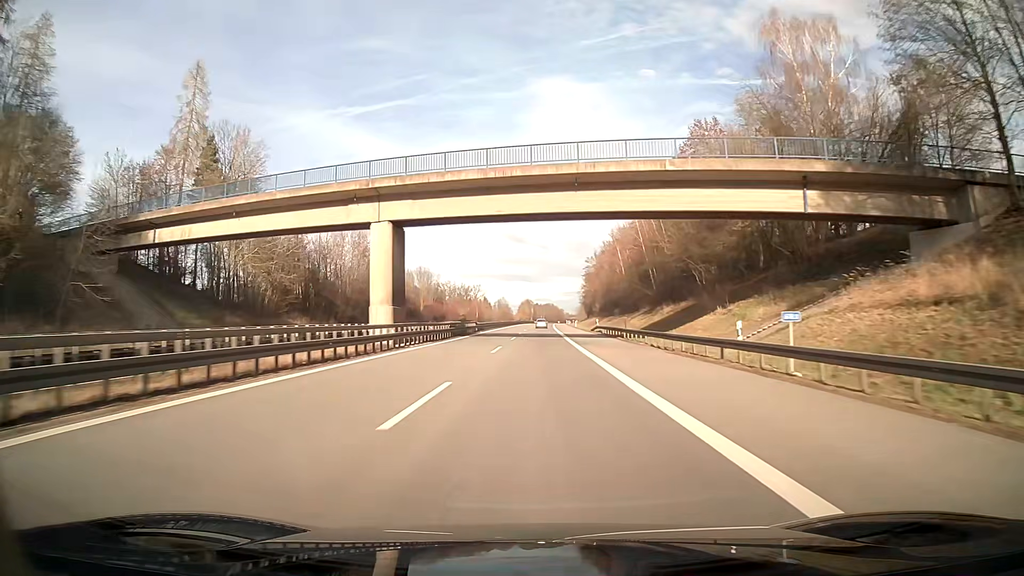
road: motorway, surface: asphalt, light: Day
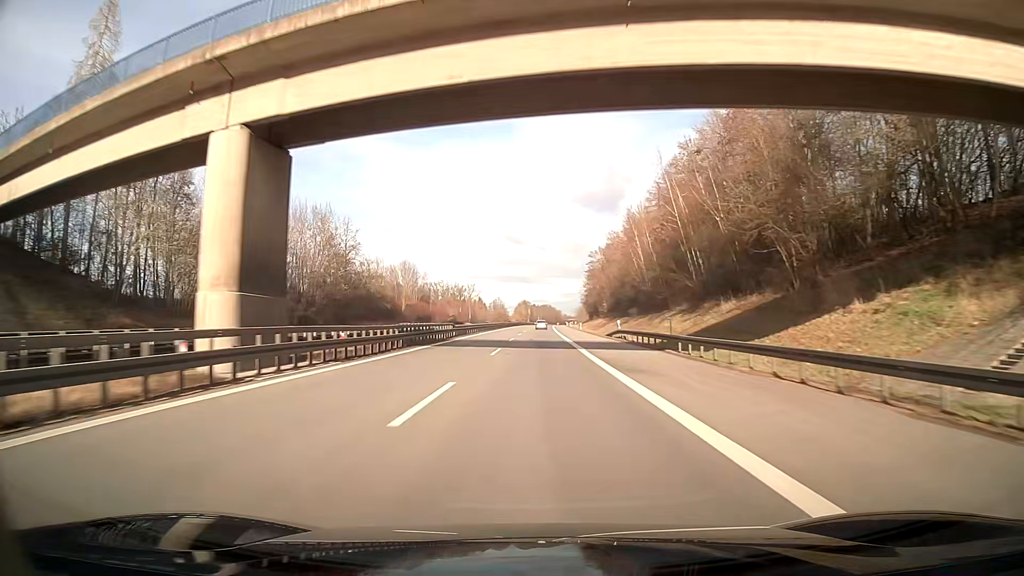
(0.0, +19.1) m; 0°
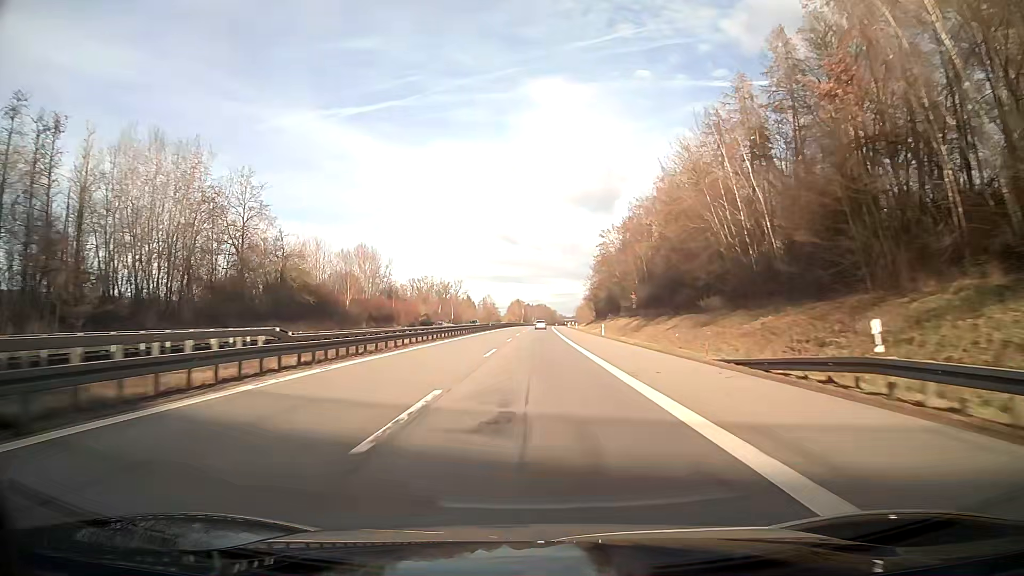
(+0.1, +38.1) m; 0°
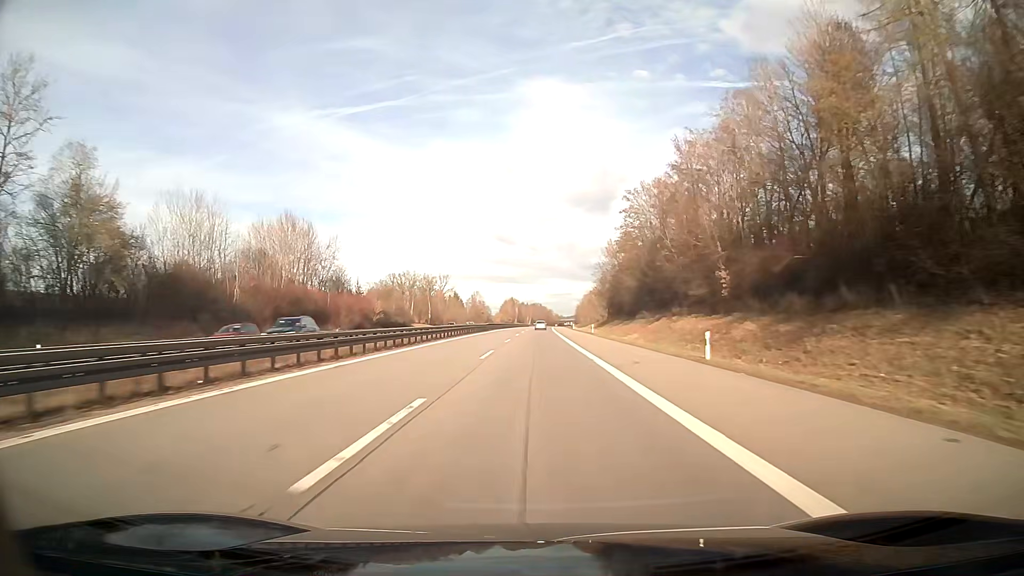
(+0.2, +38.1) m; +1°
